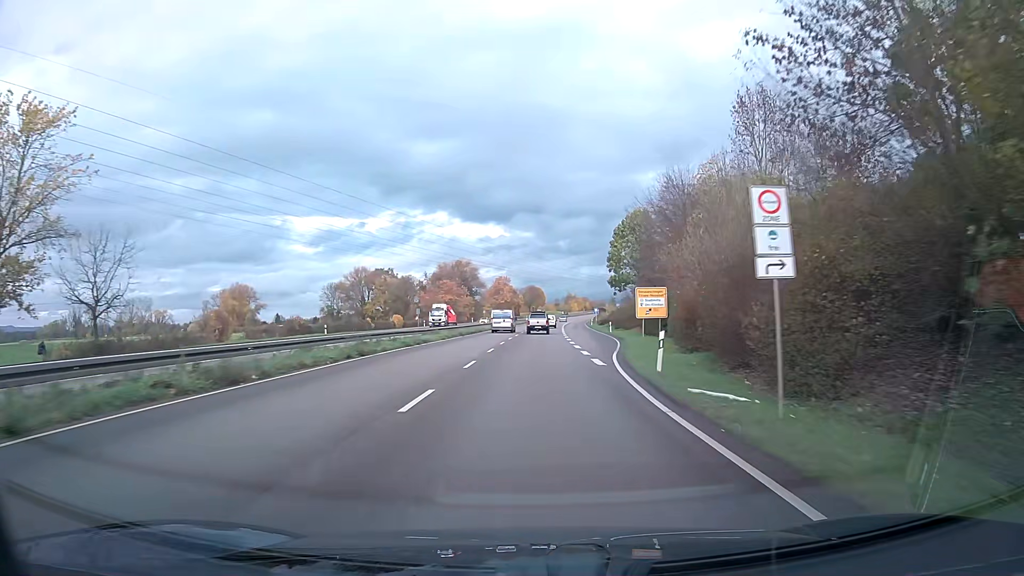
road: trunk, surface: asphalt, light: Day
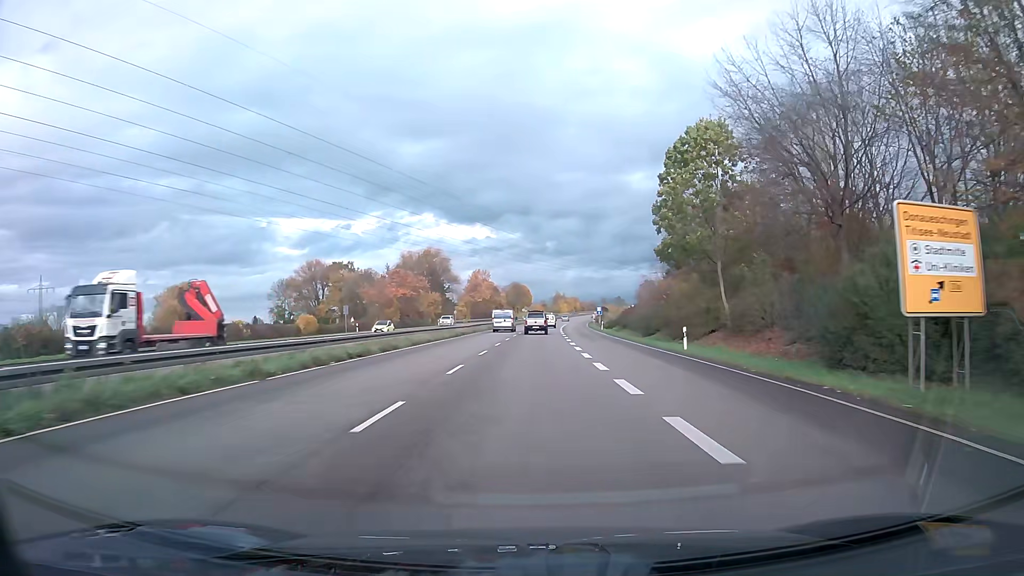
(+0.4, +37.4) m; +1°
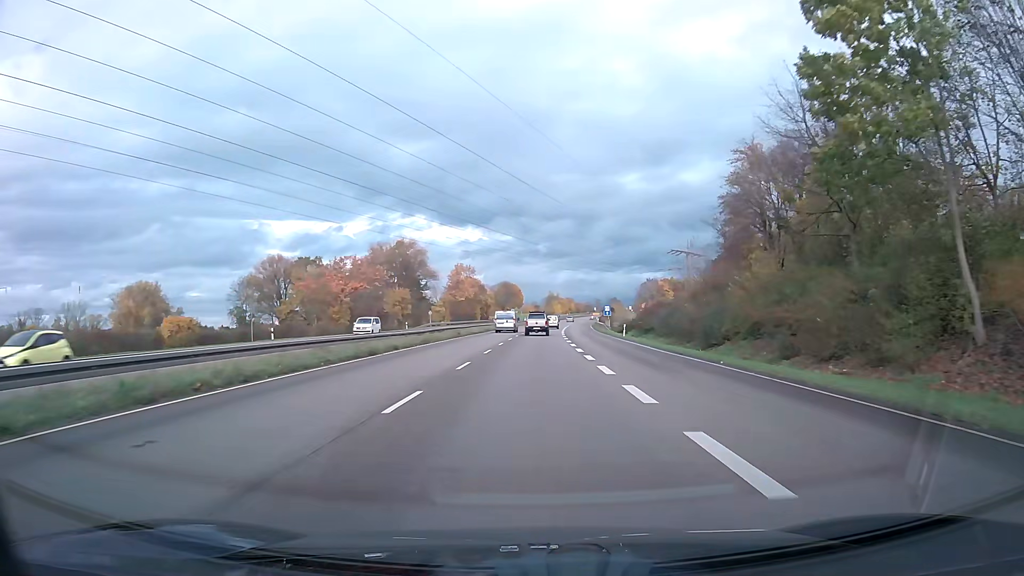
(+0.2, +25.0) m; +1°
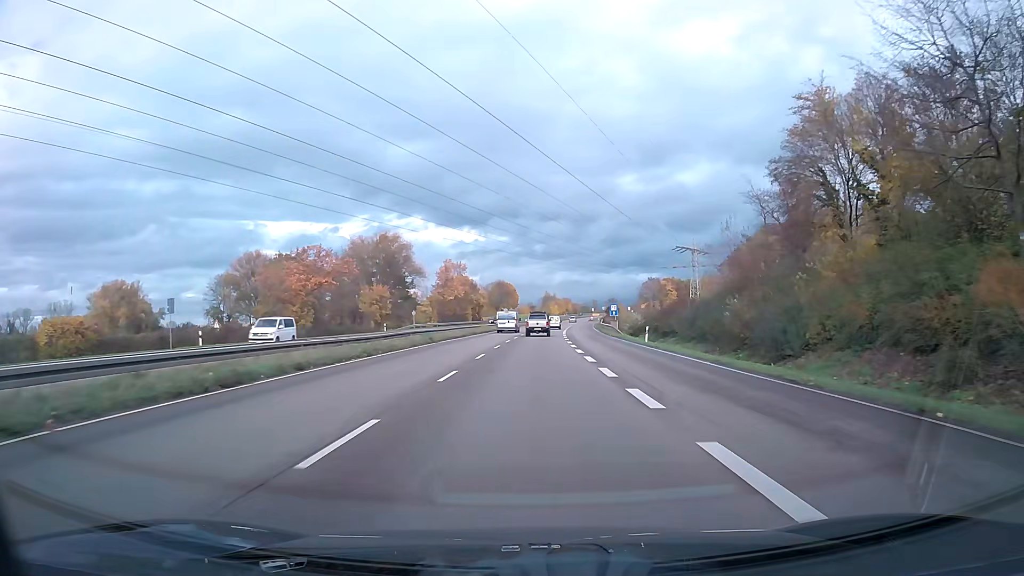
(0.0, +12.5) m; 0°
